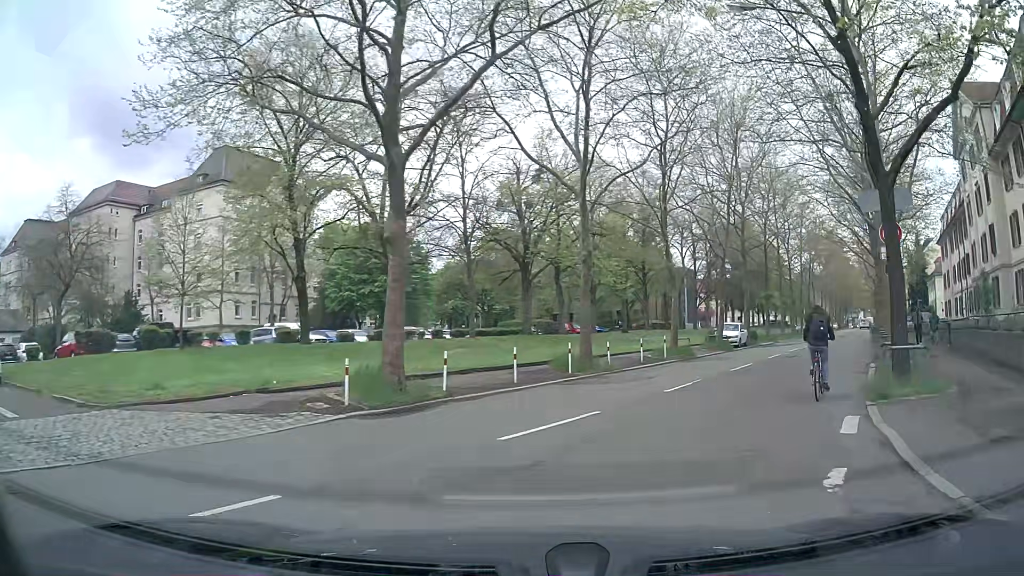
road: tertiary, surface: asphalt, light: Day
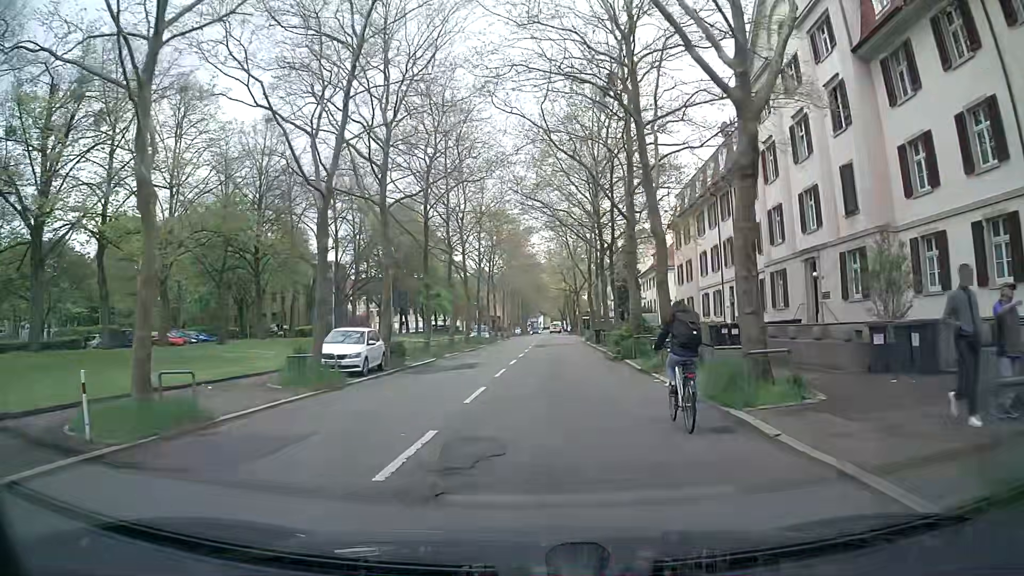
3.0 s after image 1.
(+6.6, +18.9) m; +29°
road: secondary
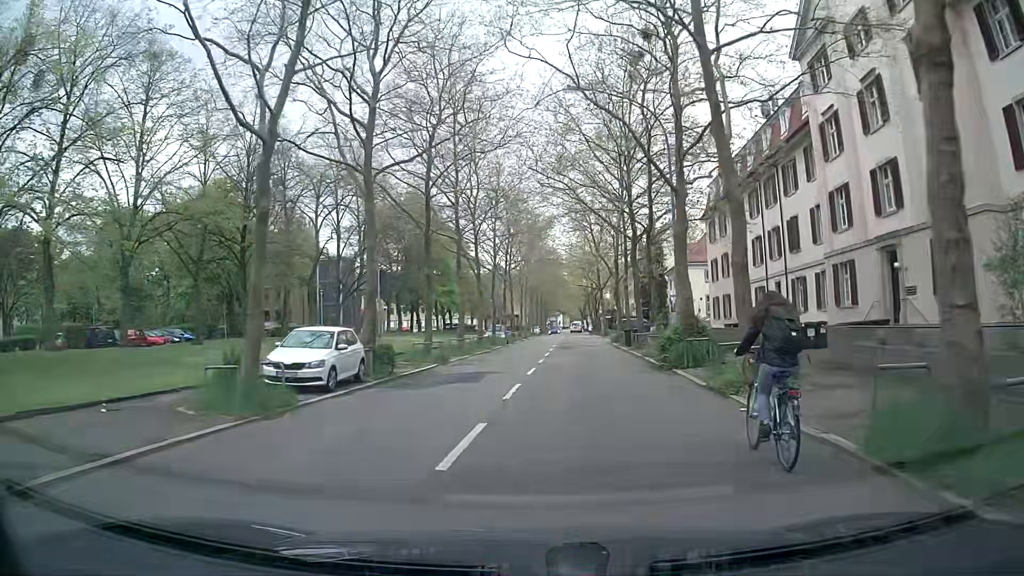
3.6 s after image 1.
(-0.2, +5.6) m; -3°
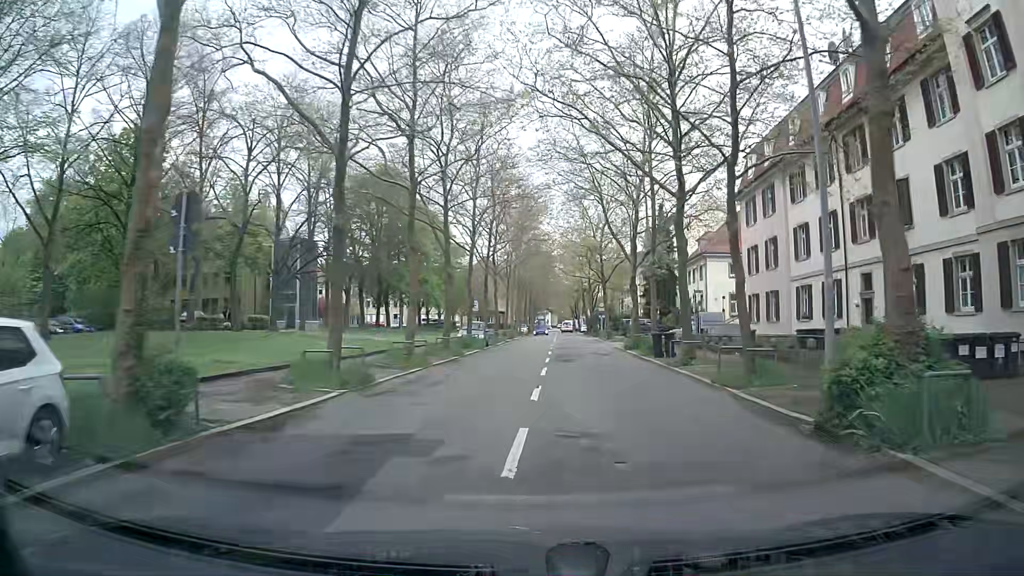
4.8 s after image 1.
(0.0, +12.7) m; +1°
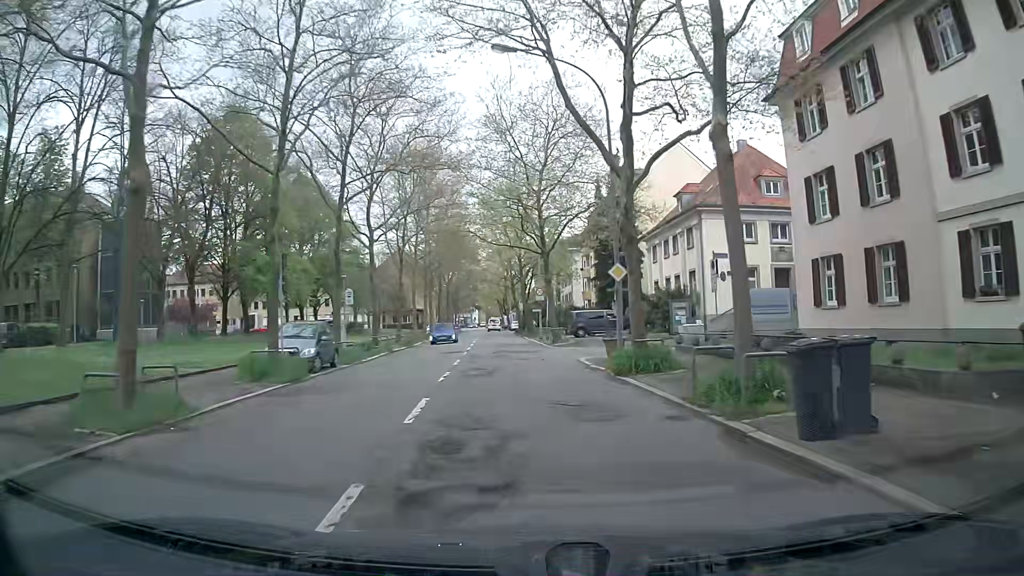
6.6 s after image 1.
(+1.6, +21.6) m; +7°
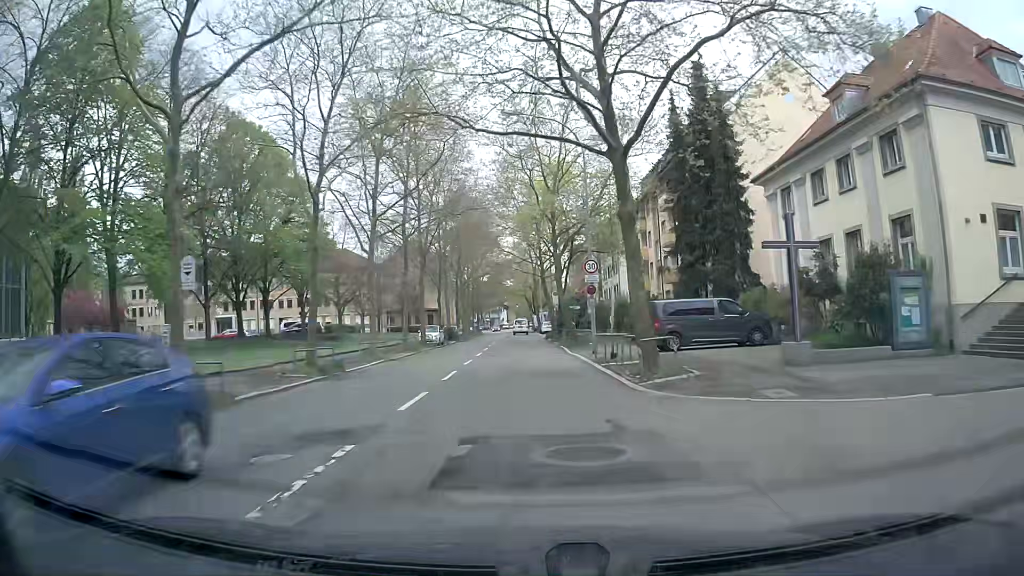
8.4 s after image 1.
(-0.7, +22.6) m; -4°
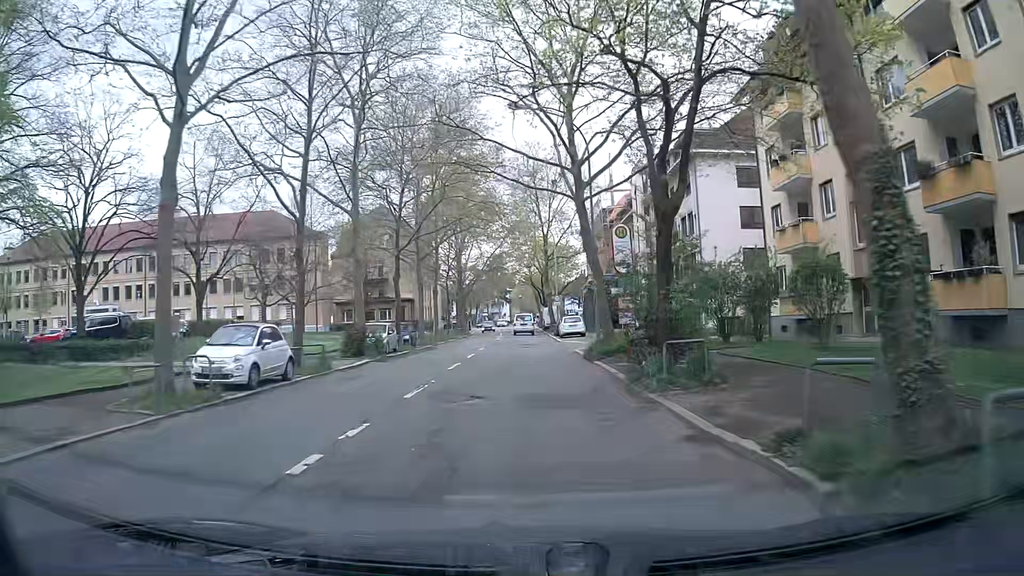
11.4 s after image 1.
(-0.1, +35.3) m; -1°
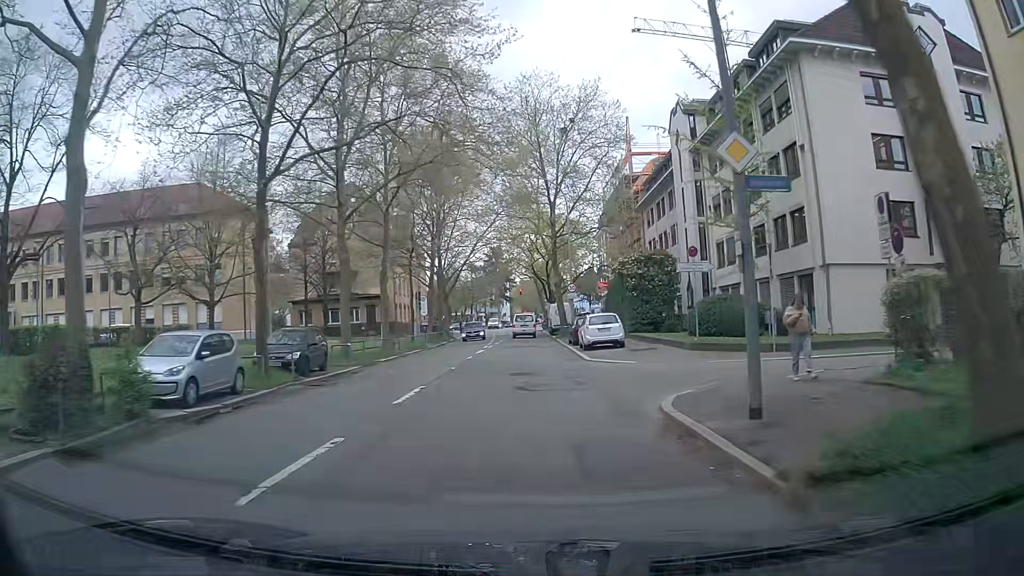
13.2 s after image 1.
(+0.2, +19.0) m; +1°
